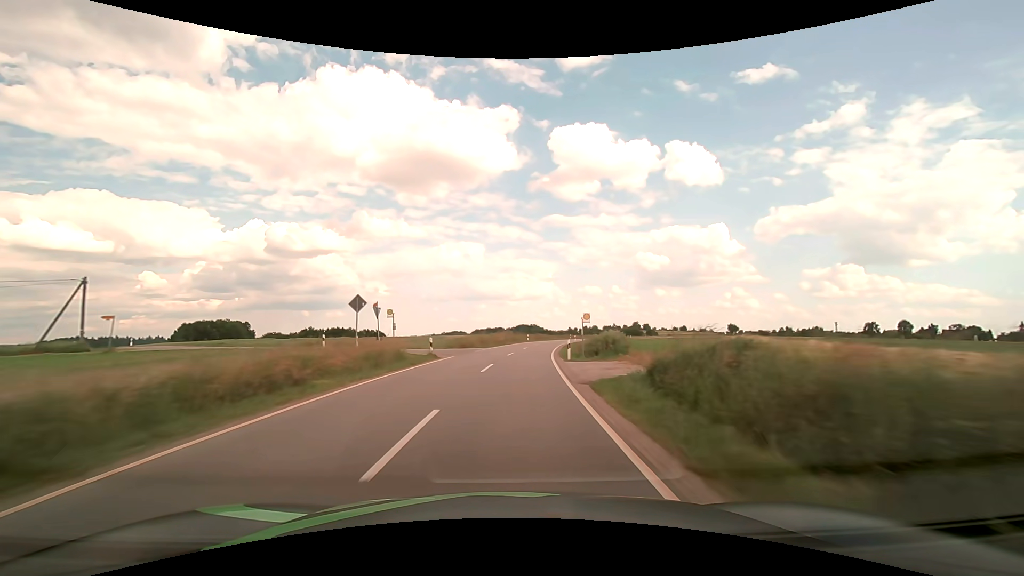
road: tertiary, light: Day
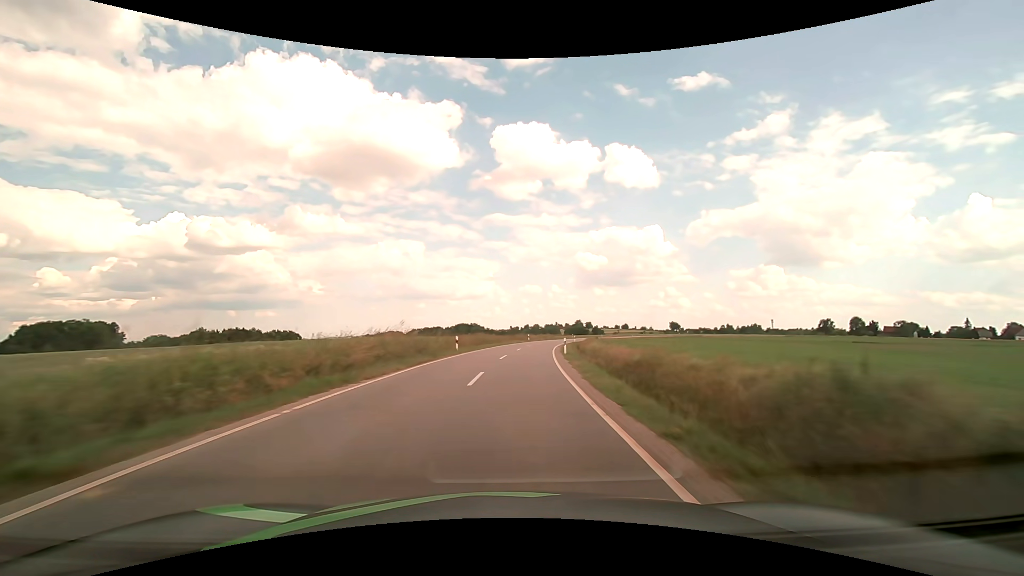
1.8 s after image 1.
(+2.3, +41.0) m; +7°
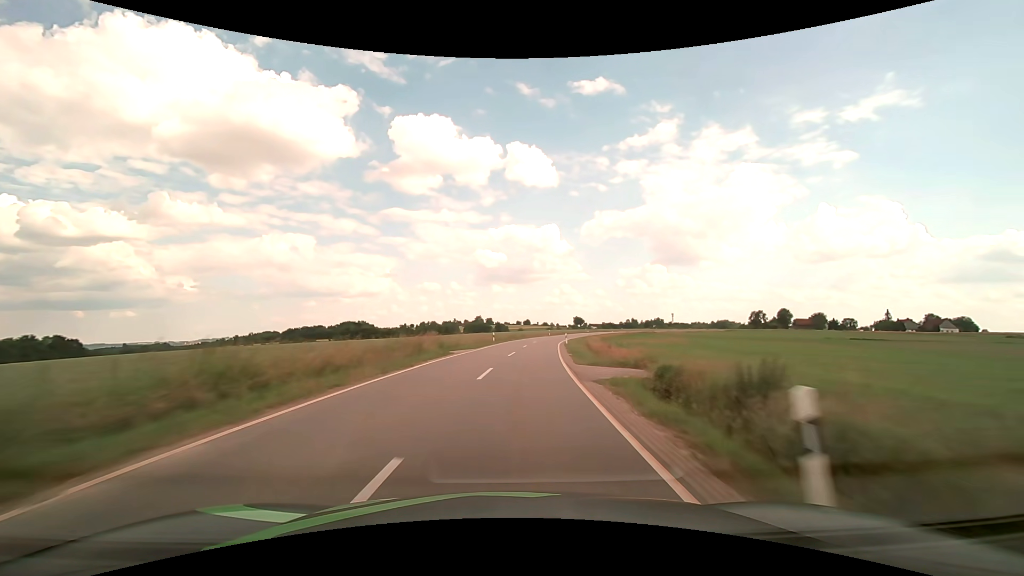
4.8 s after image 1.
(+7.3, +71.2) m; +12°
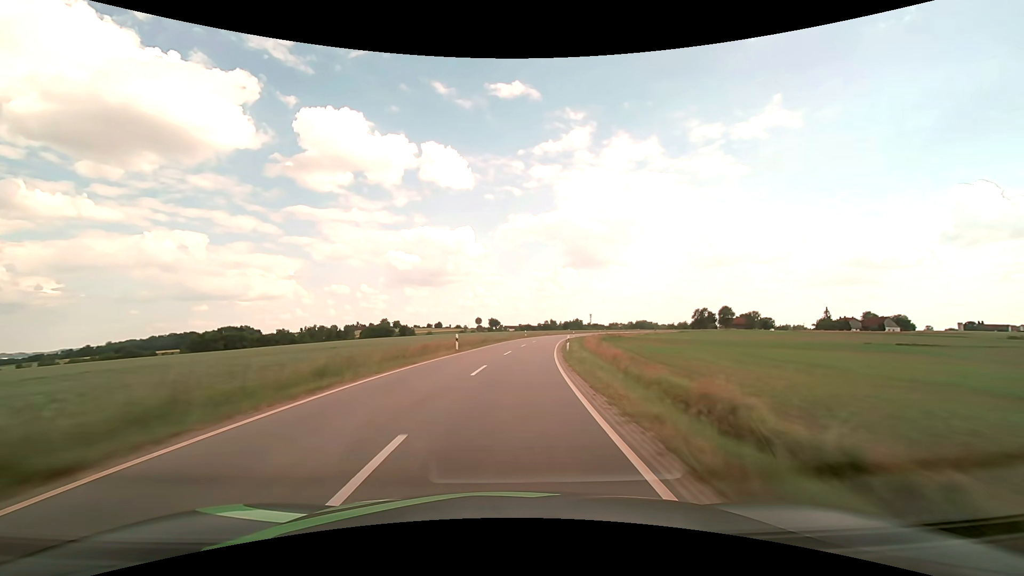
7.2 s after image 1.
(+5.3, +59.3) m; +10°
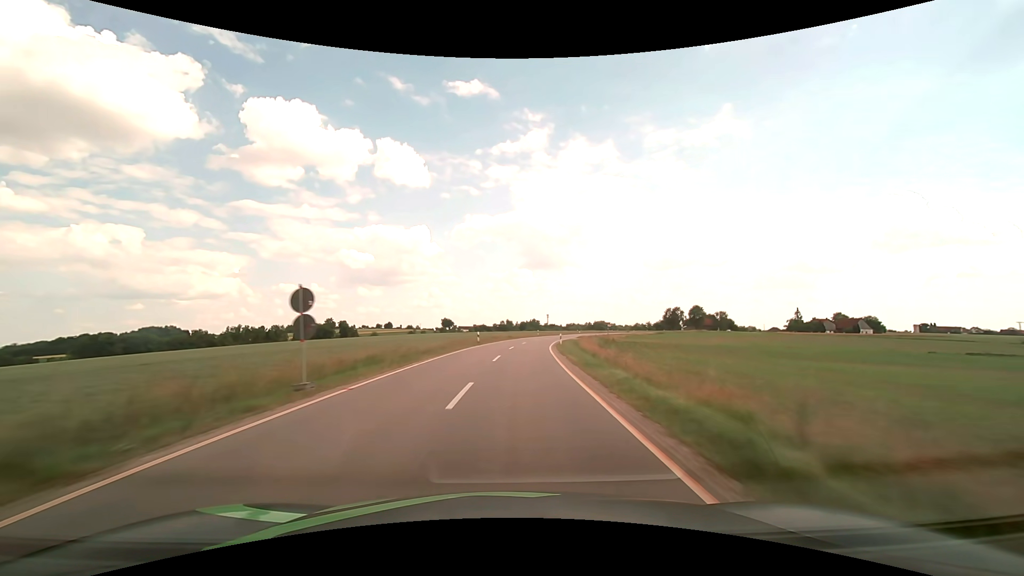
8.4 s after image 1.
(+1.3, +30.5) m; +5°
